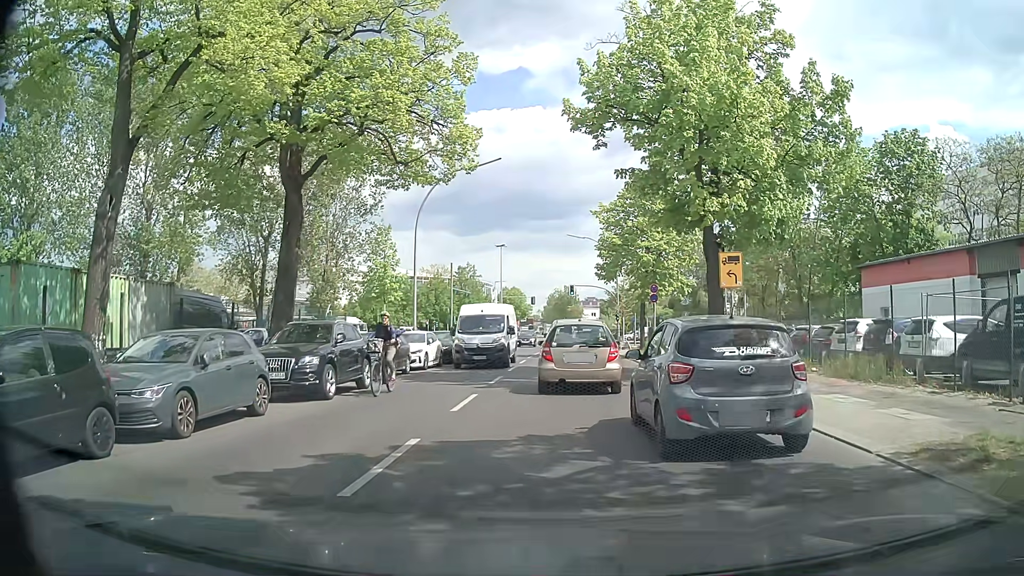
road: tertiary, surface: asphalt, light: Day
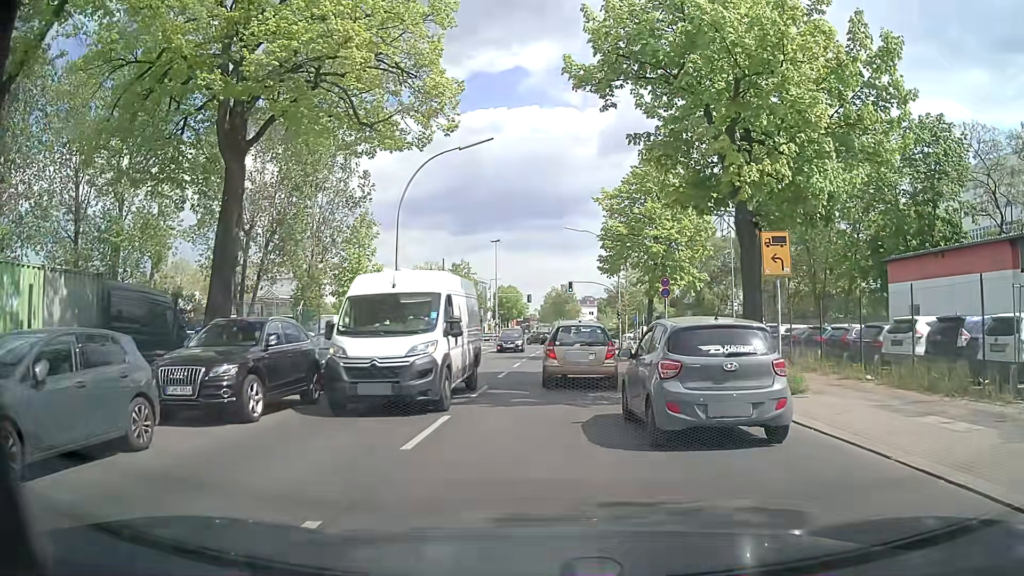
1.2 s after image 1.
(0.0, +4.0) m; 0°
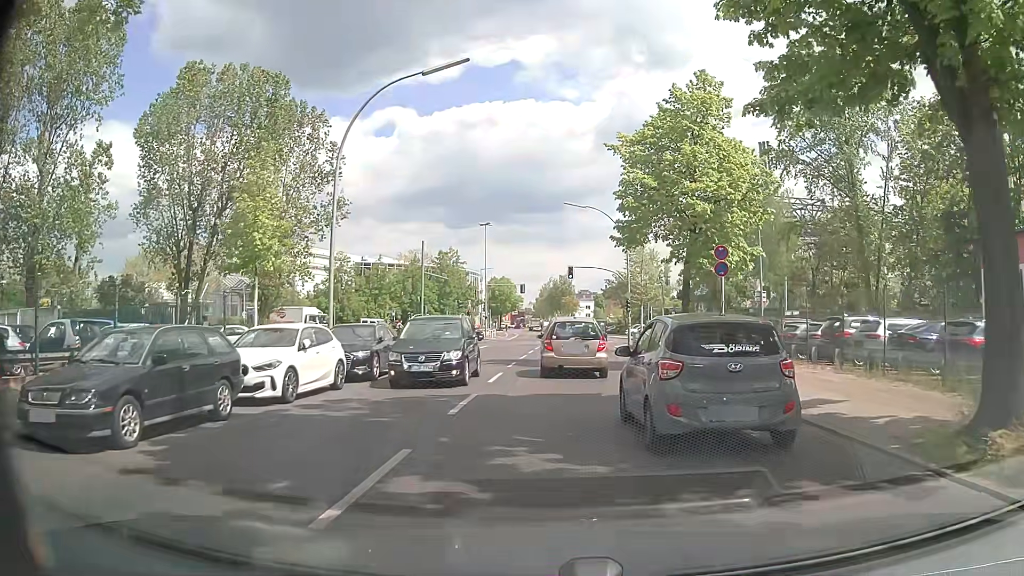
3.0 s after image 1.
(-0.1, +9.6) m; +1°
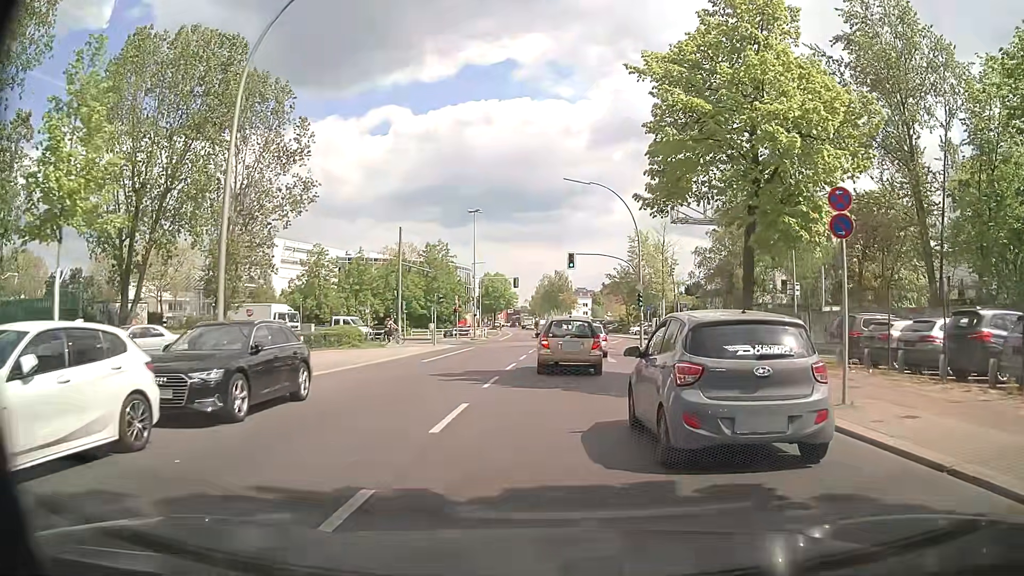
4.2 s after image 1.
(-0.2, +8.0) m; -1°
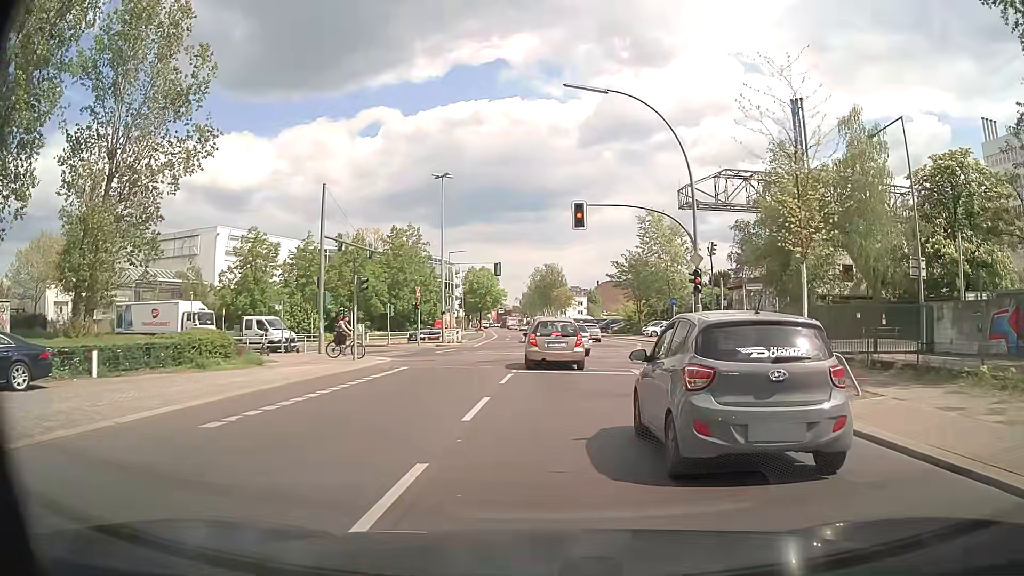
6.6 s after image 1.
(+0.2, +17.0) m; +1°
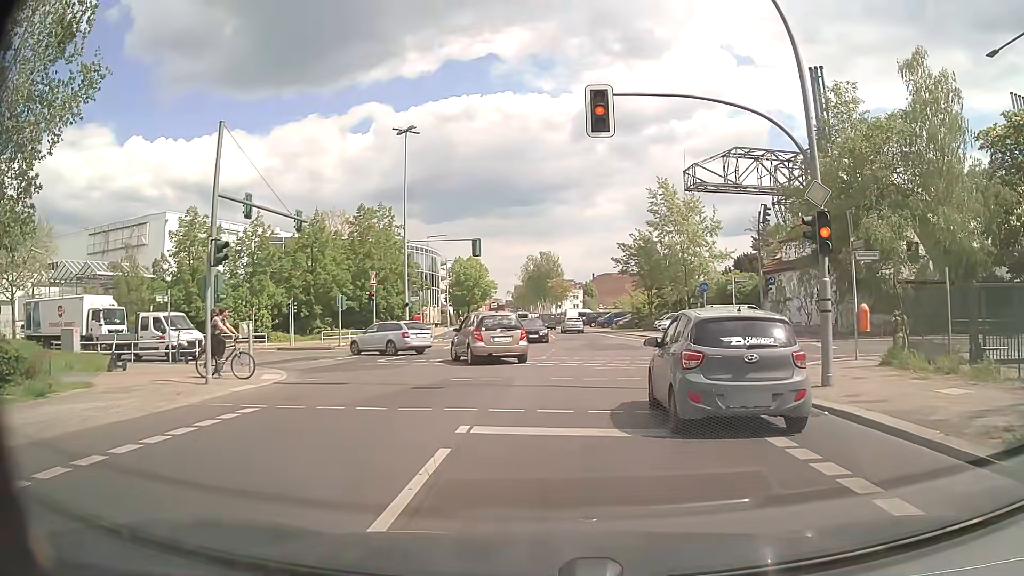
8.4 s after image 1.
(0.0, +11.1) m; 0°
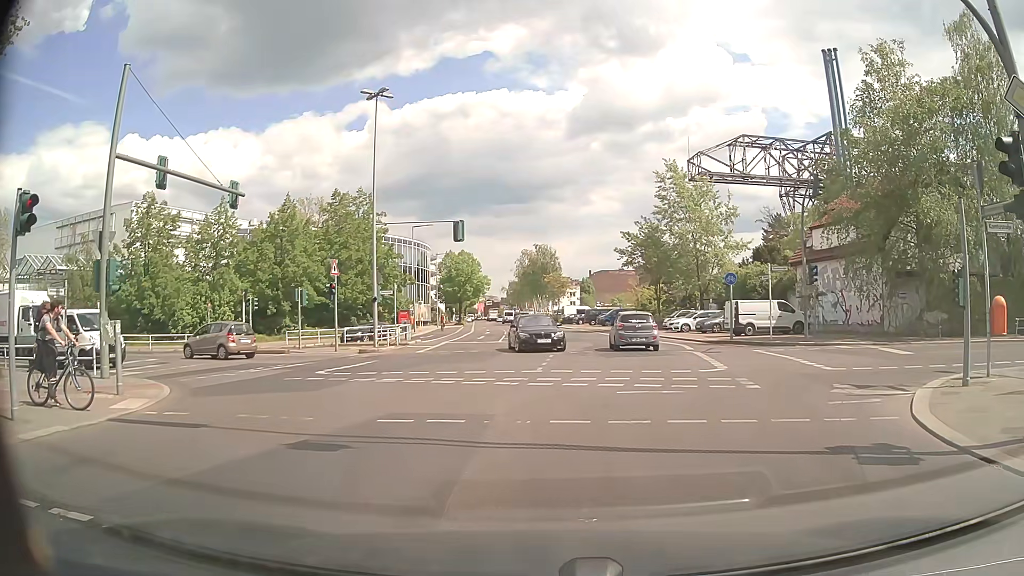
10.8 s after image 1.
(0.0, +6.0) m; 0°
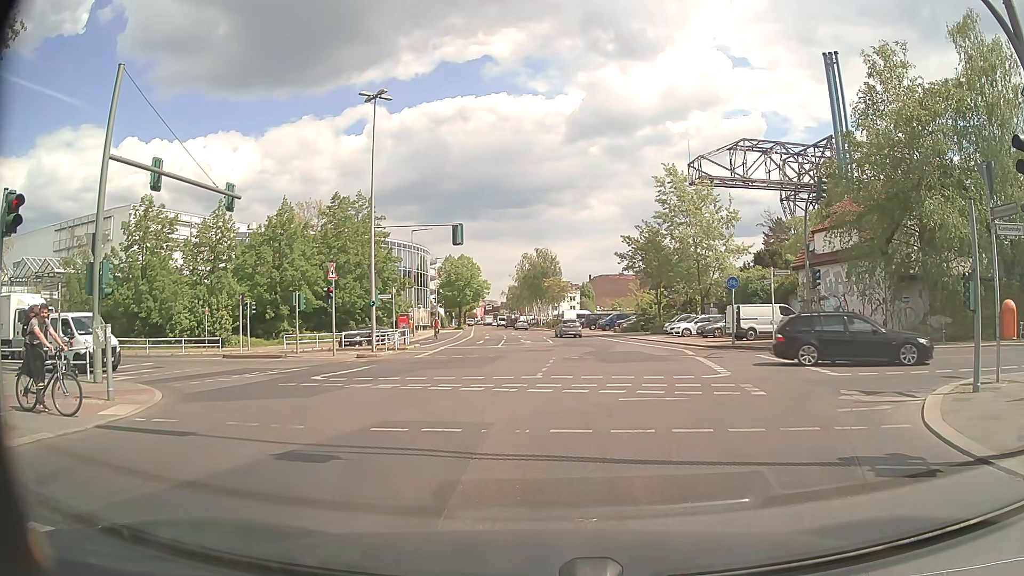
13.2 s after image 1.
(0.0, +0.4) m; 0°
(0, +10) (0, +20) (-8, +26) (-17, +30) (-27, +32) (-37, +34) (-46, +37) (-56, +39) (-66, +41) (-75, +43) m
